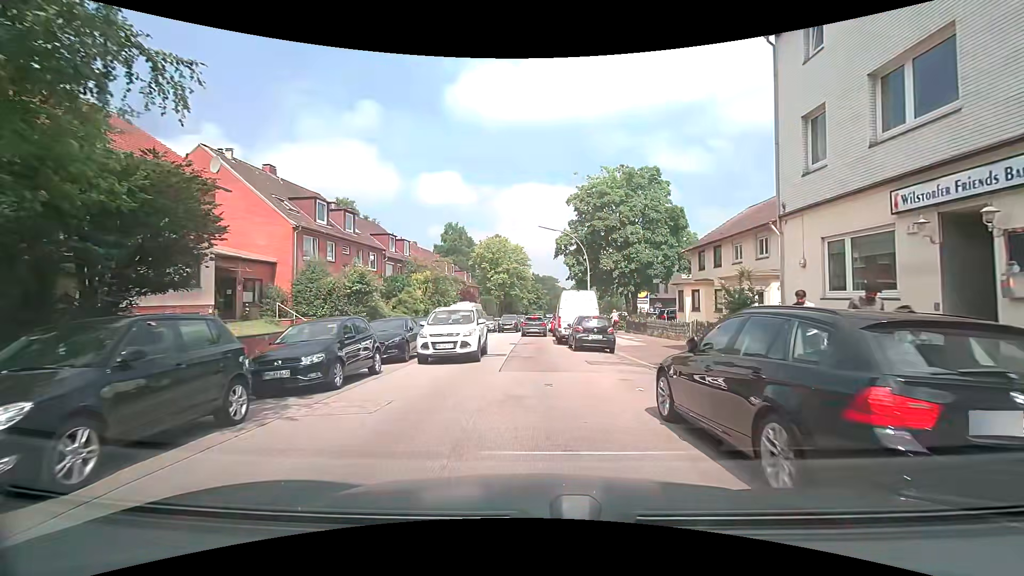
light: Day
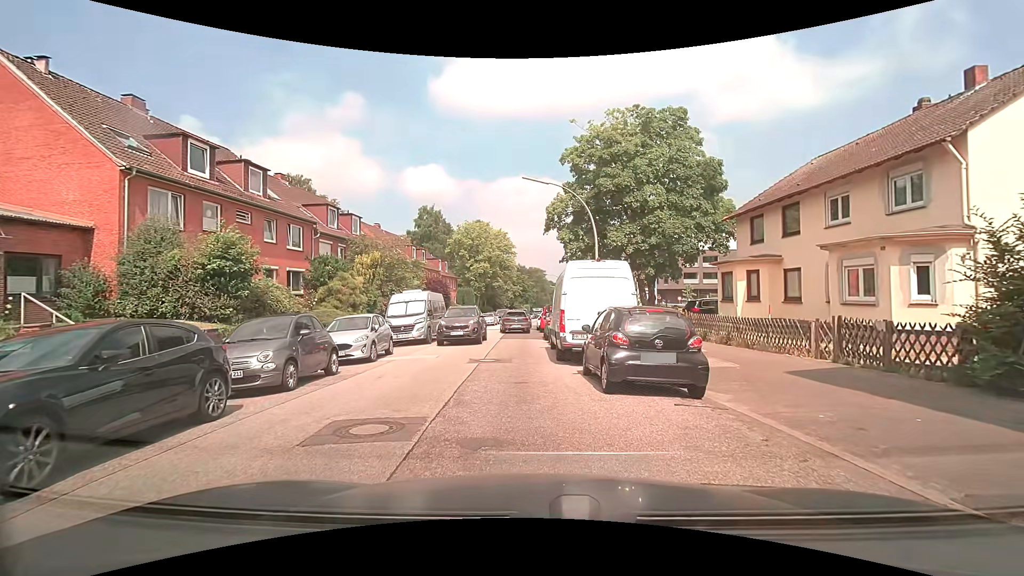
(+0.1, +11.2) m; +3°
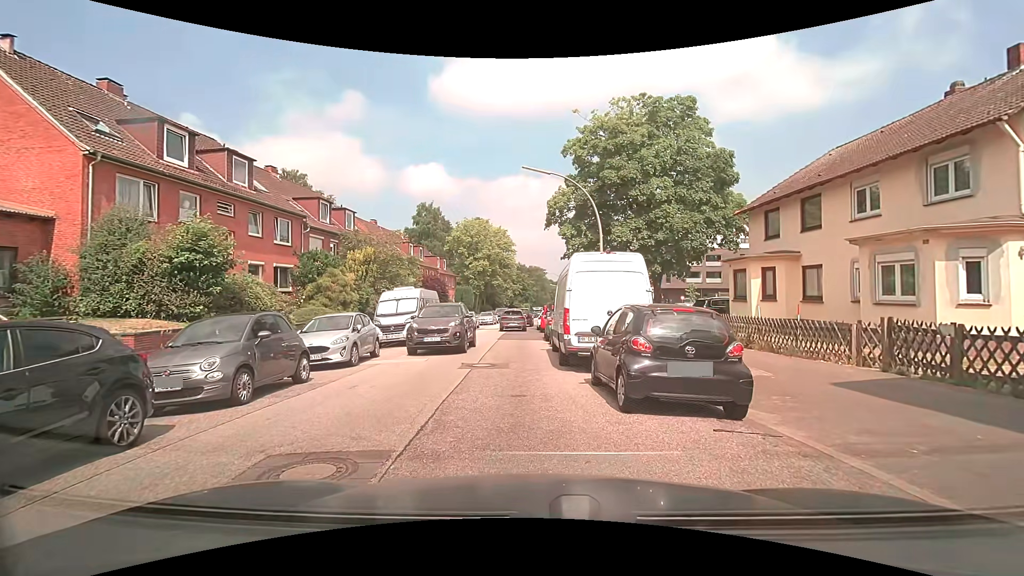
(0.0, +1.5) m; -1°
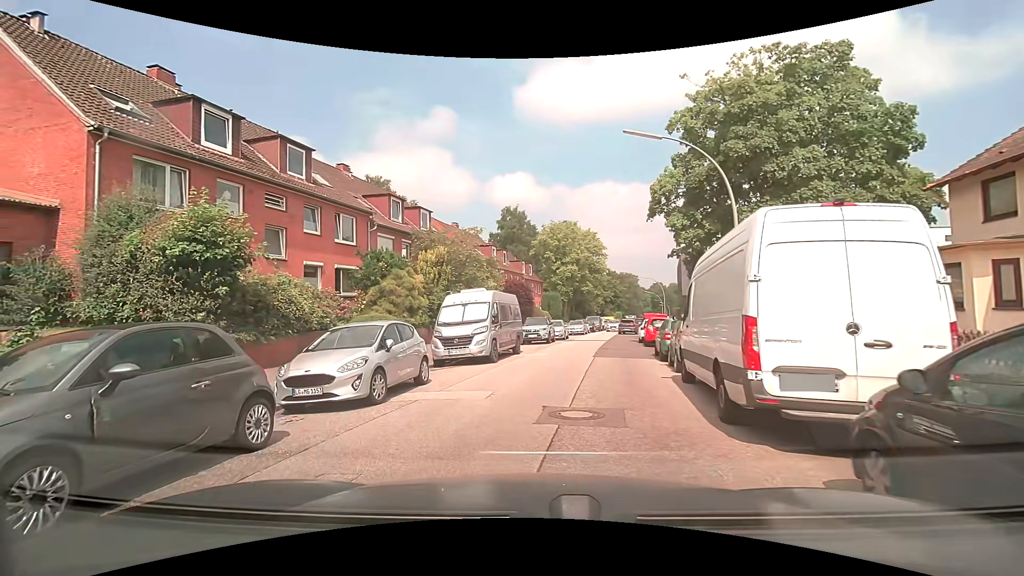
(-0.2, +5.2) m; -9°
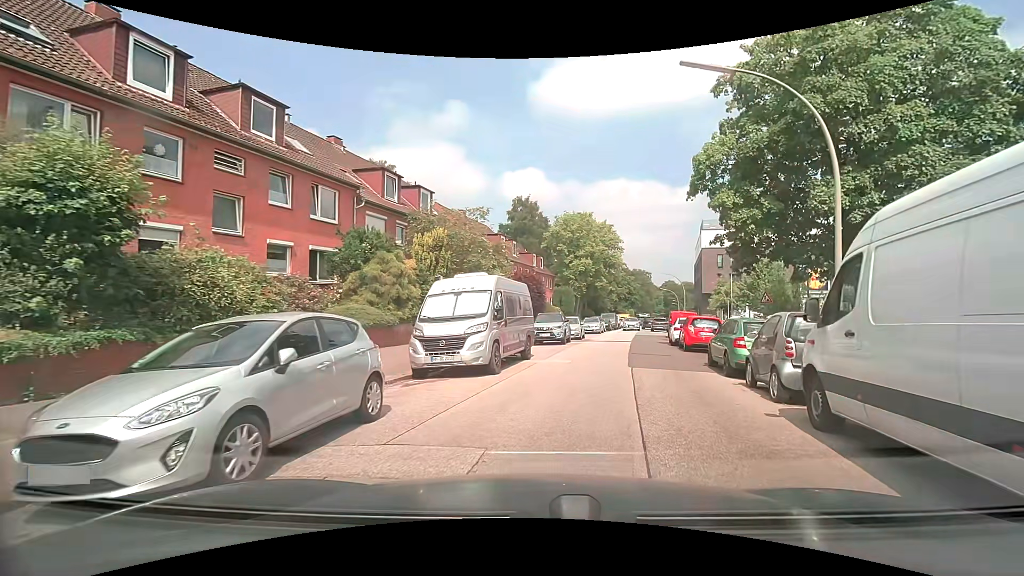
(-0.2, +4.7) m; -3°
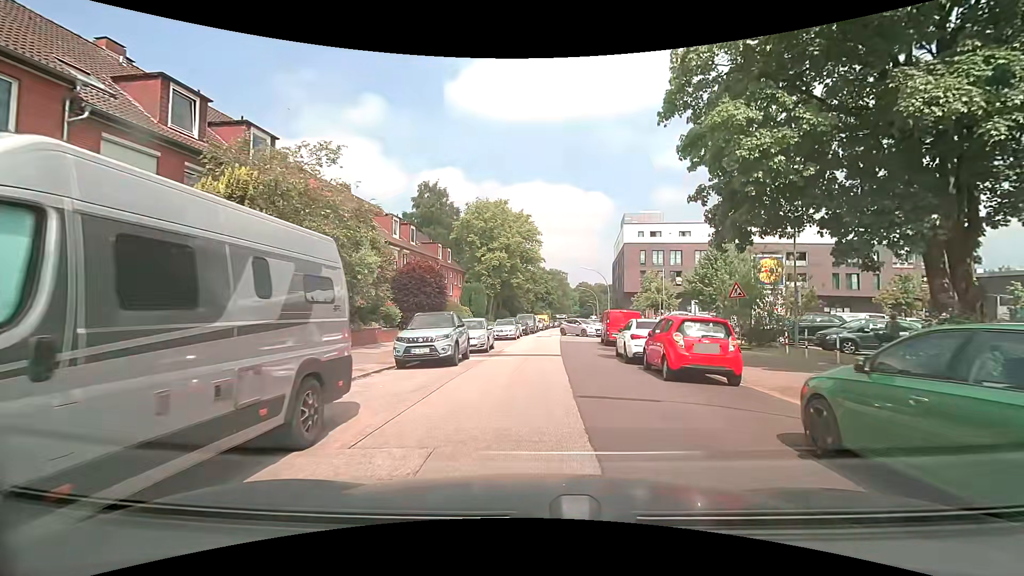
(+1.3, +10.2) m; +10°
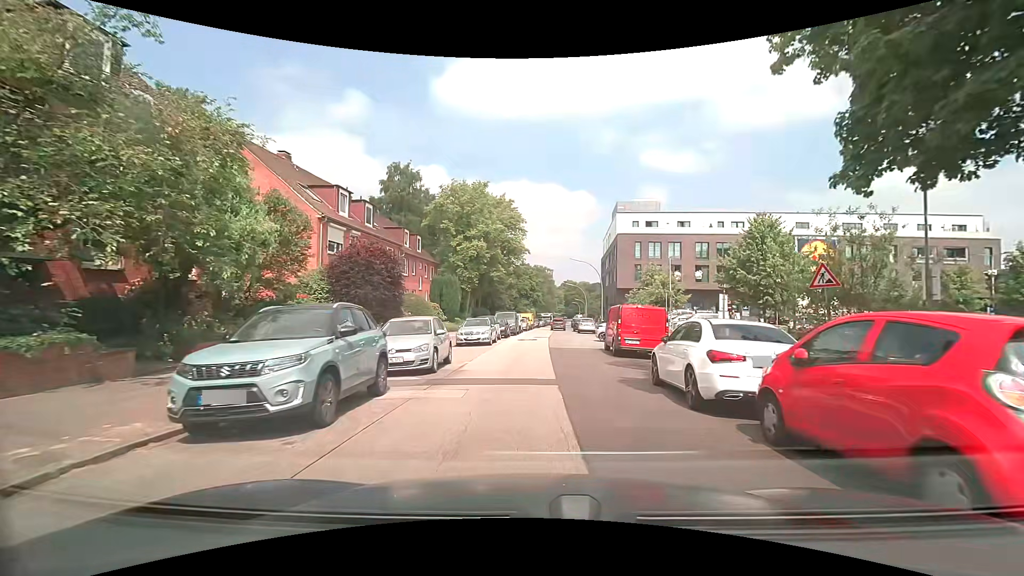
(+0.2, +8.2) m; +1°
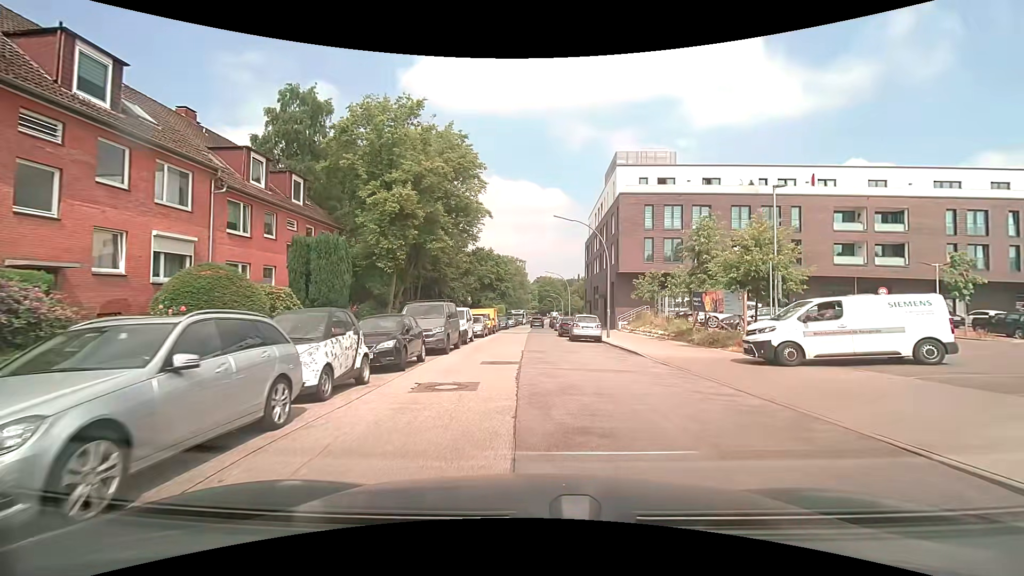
(+1.0, +21.8) m; +4°
